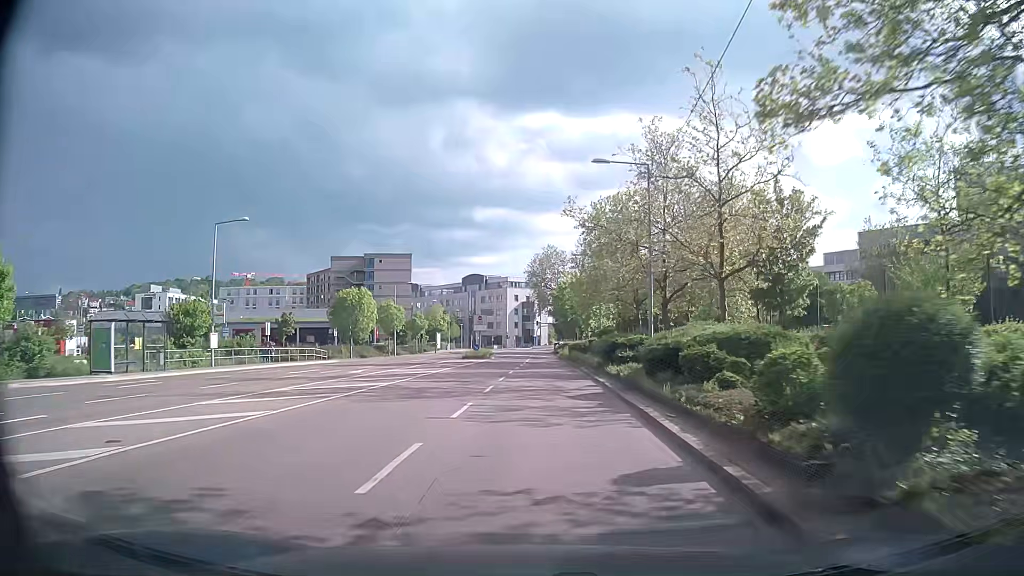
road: secondary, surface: asphalt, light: Day
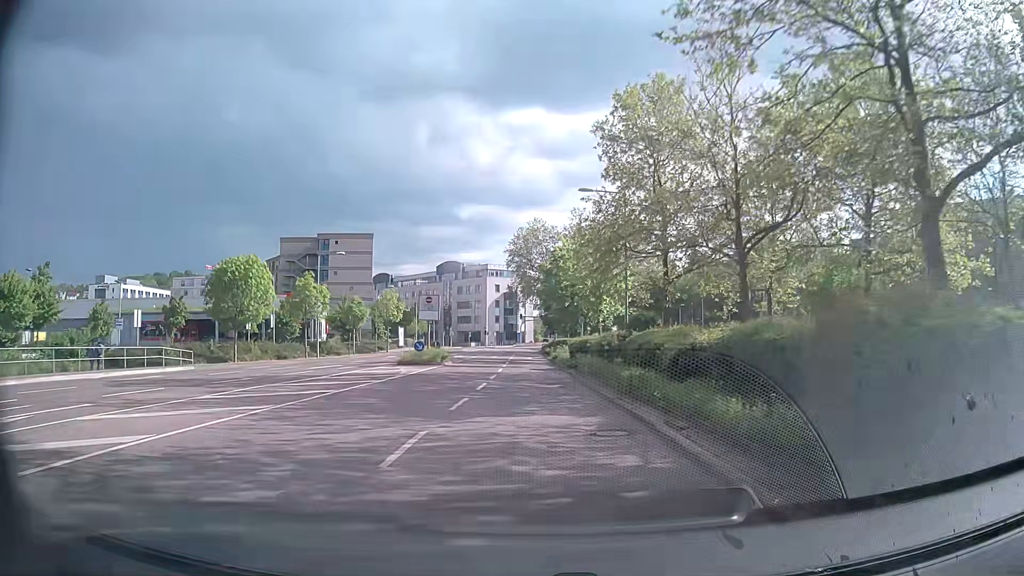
(+0.5, +22.9) m; +1°
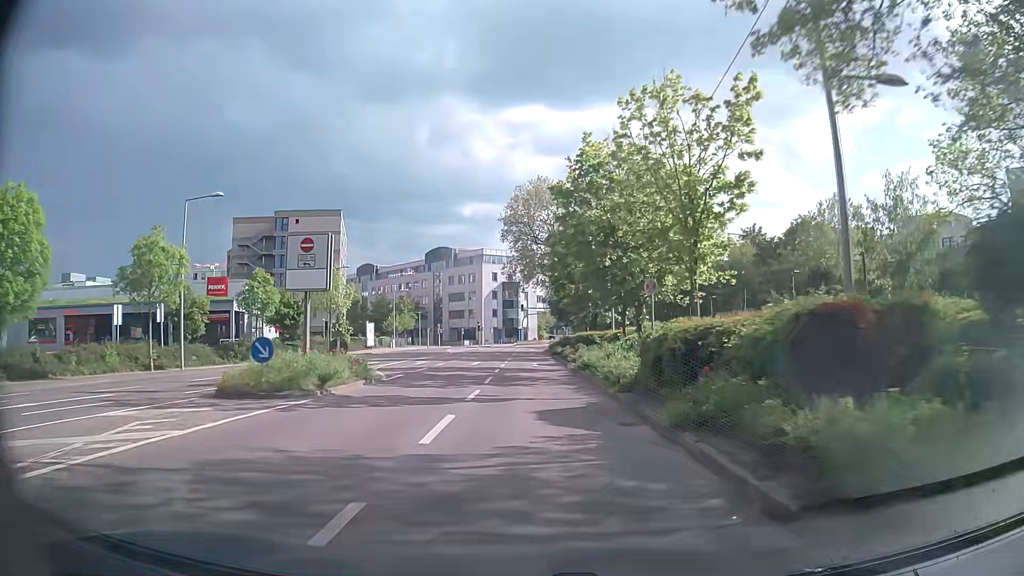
(-0.1, +22.6) m; -1°
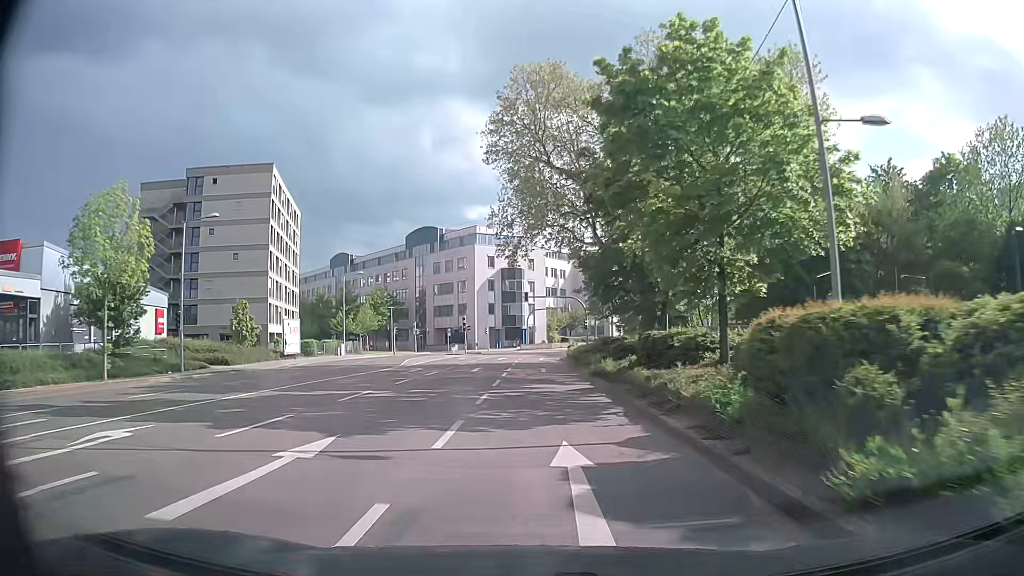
(+0.1, +30.2) m; 0°
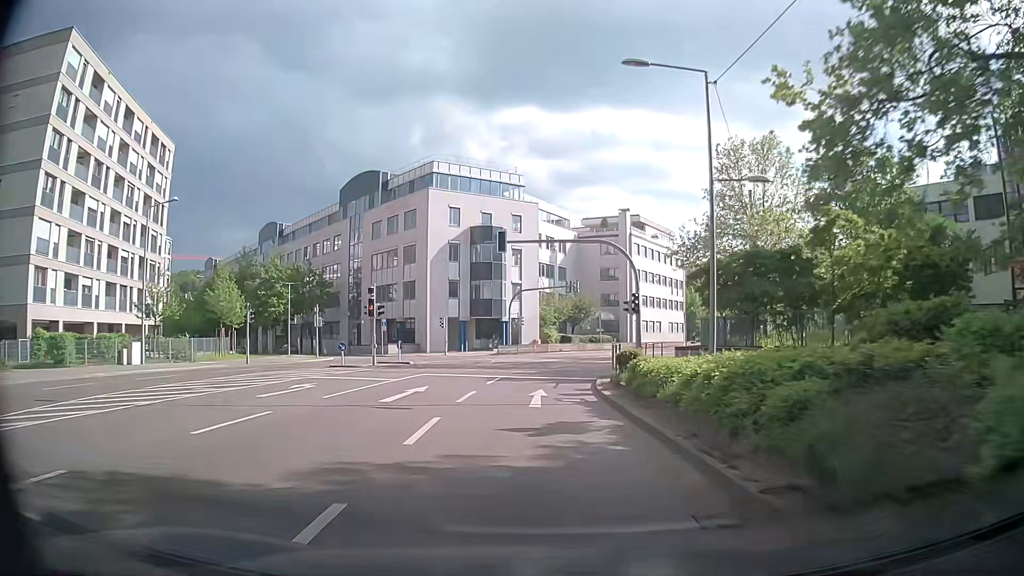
(+0.1, +37.0) m; 0°
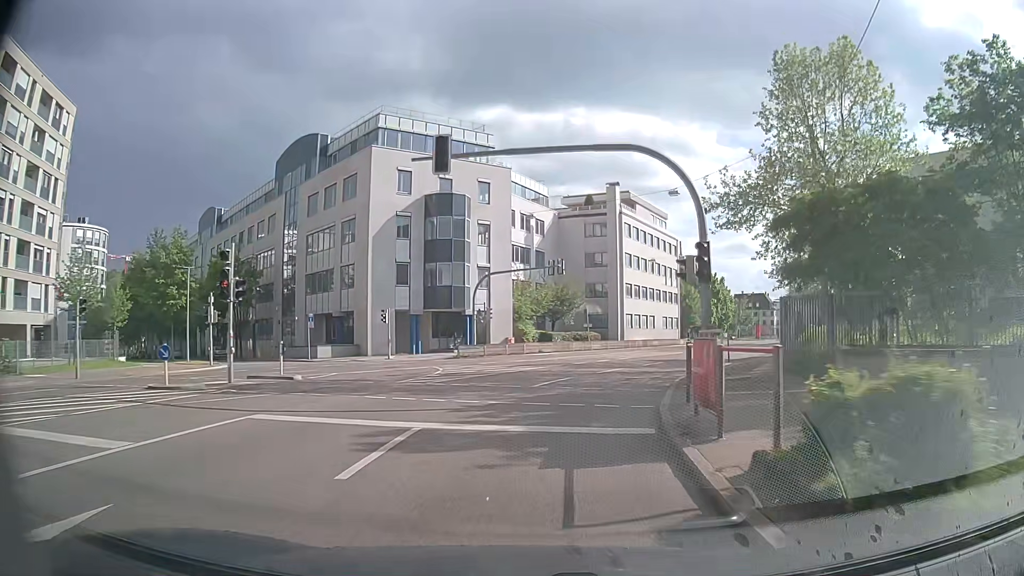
(+0.3, +14.4) m; +3°
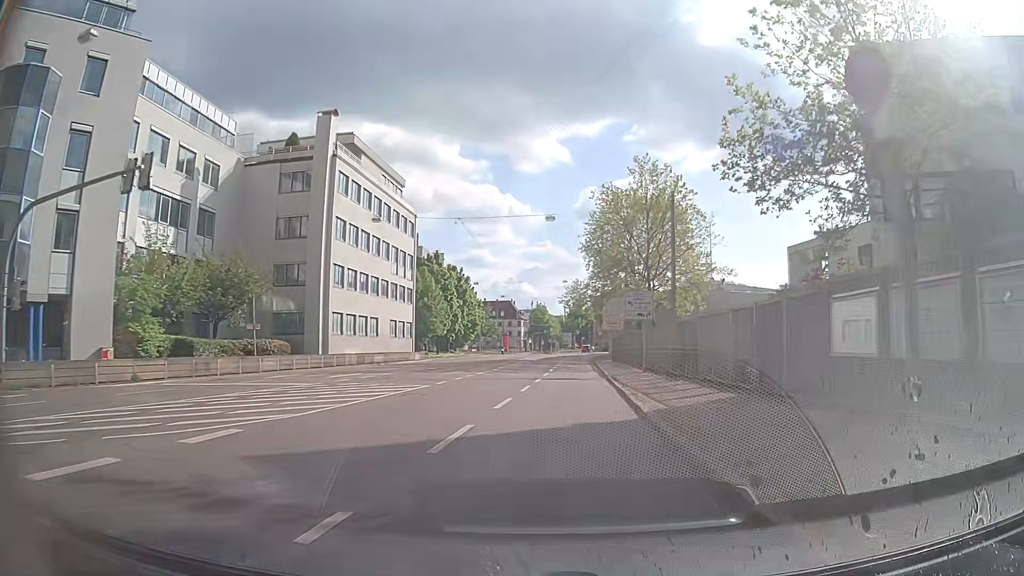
(+4.9, +27.2) m; +22°
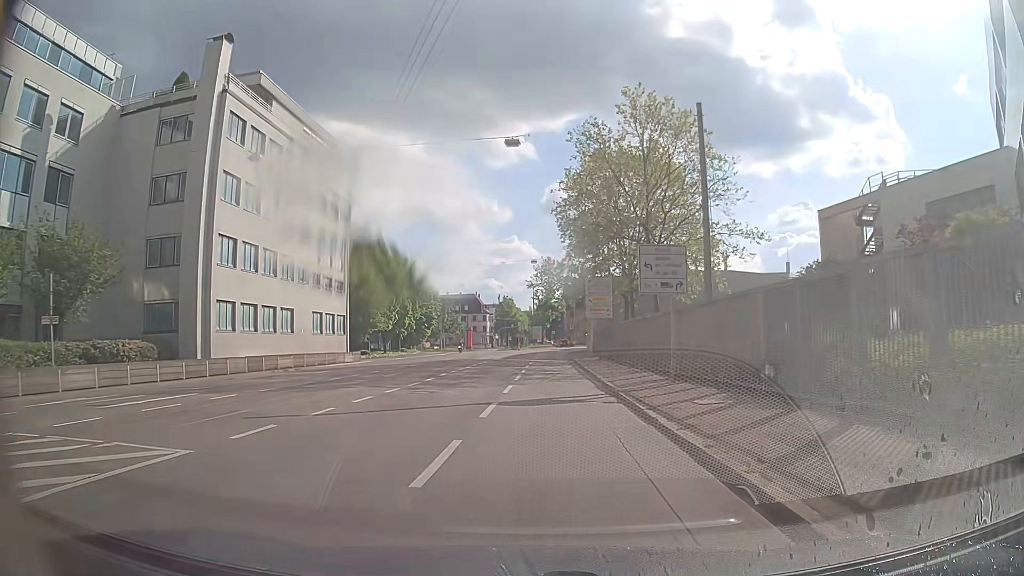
(+0.7, +14.1) m; +4°
(0, +10) (0, +20) (+1, +30) (+1, +40) (+1, +50) (+1, +60) (+2, +70) (+2, +80) (+2, +90) (+2, +100) m
